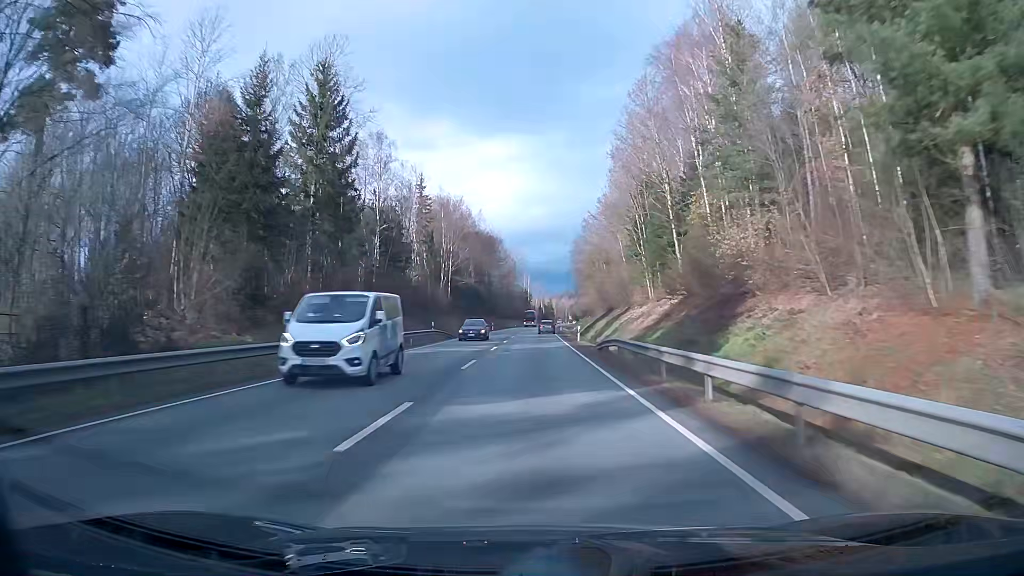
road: primary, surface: asphalt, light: Day
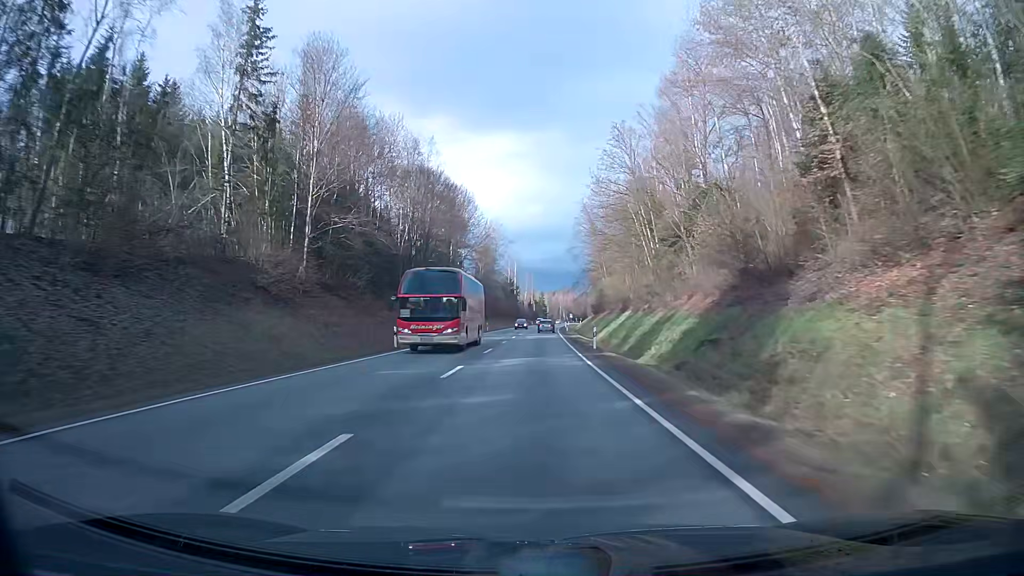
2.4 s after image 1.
(+0.4, +63.2) m; +1°
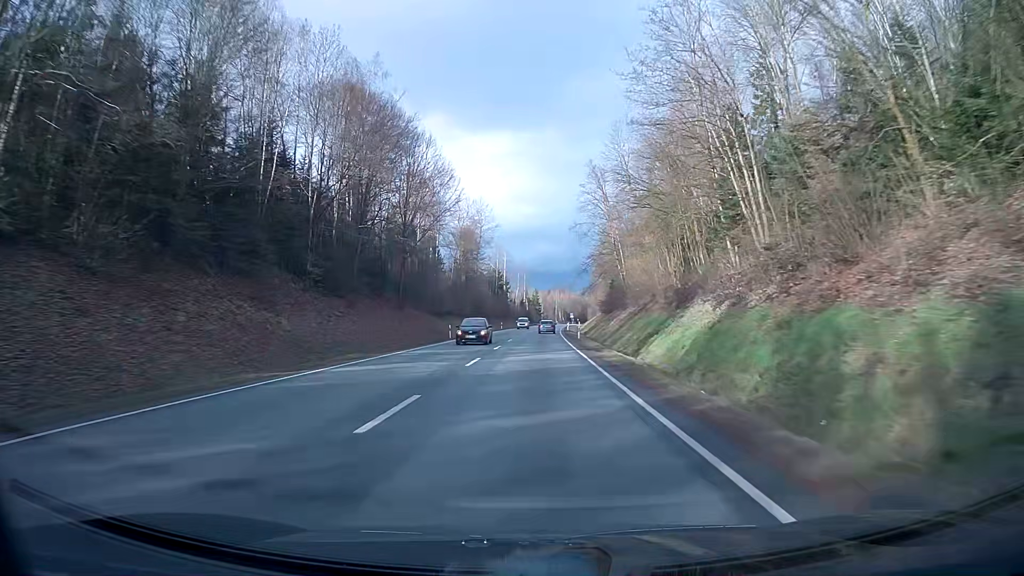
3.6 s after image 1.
(+0.2, +31.6) m; +1°
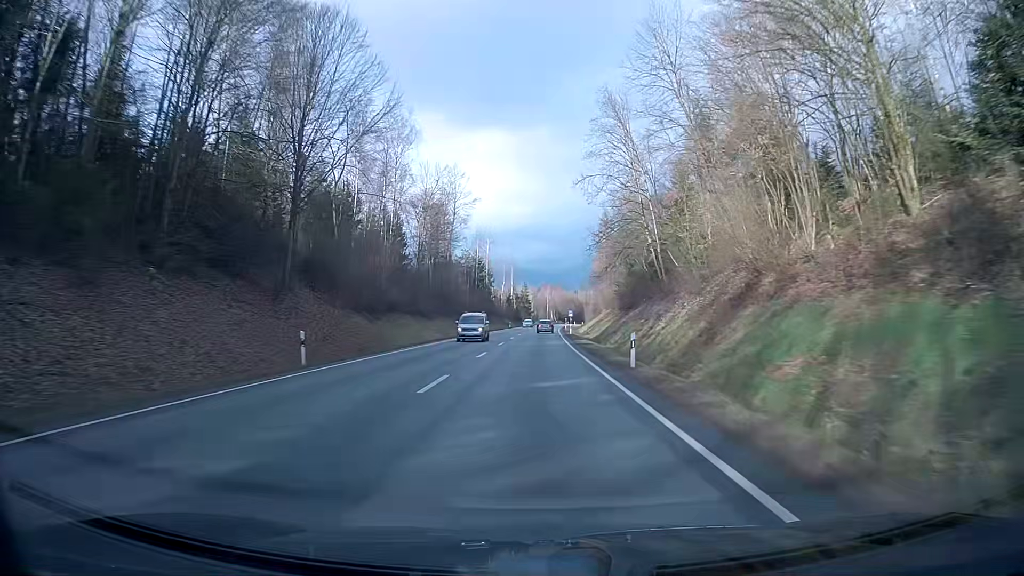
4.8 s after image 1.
(+0.3, +31.6) m; +1°
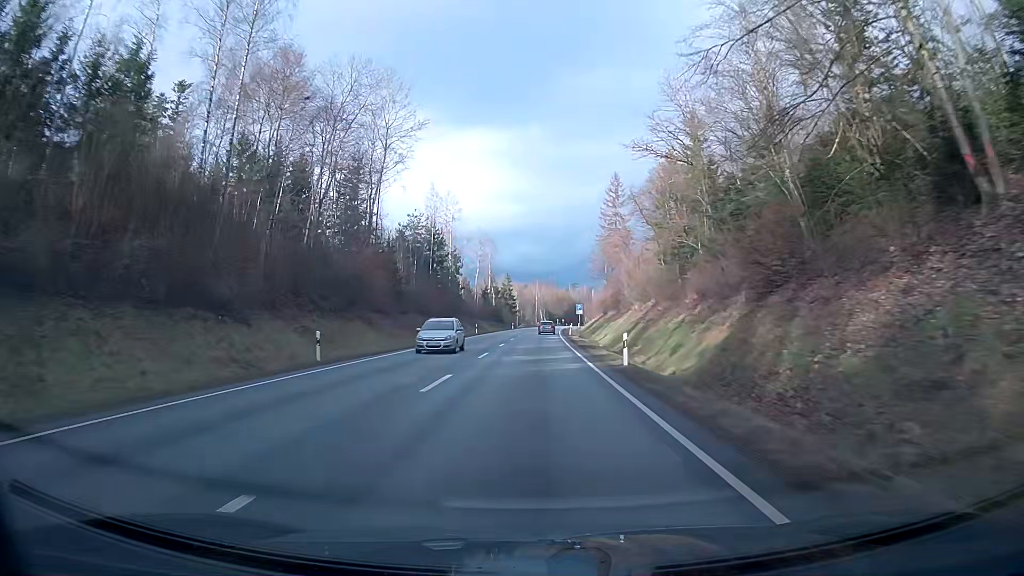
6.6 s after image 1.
(+0.3, +47.4) m; 0°
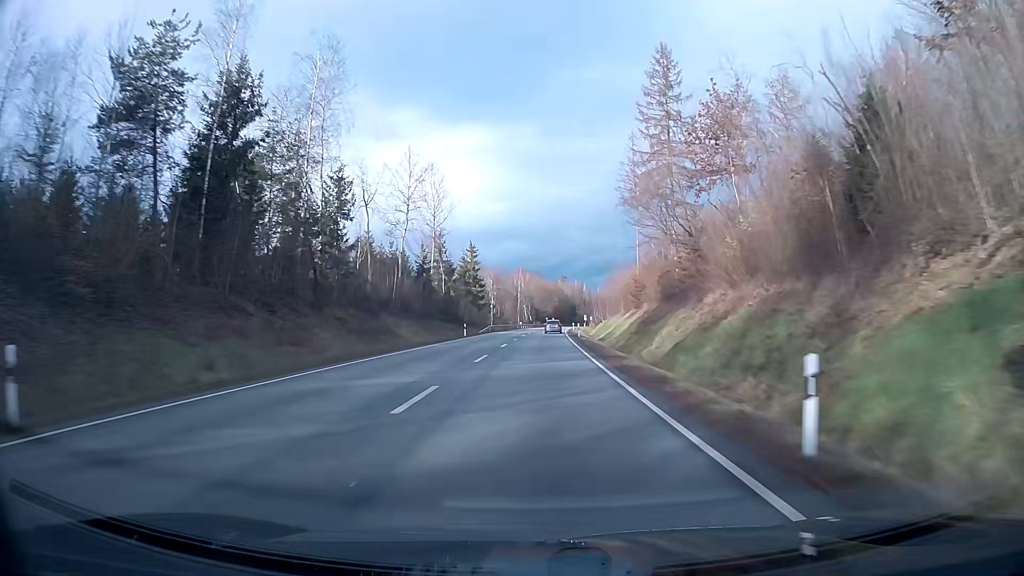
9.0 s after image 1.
(+1.1, +63.1) m; +2°
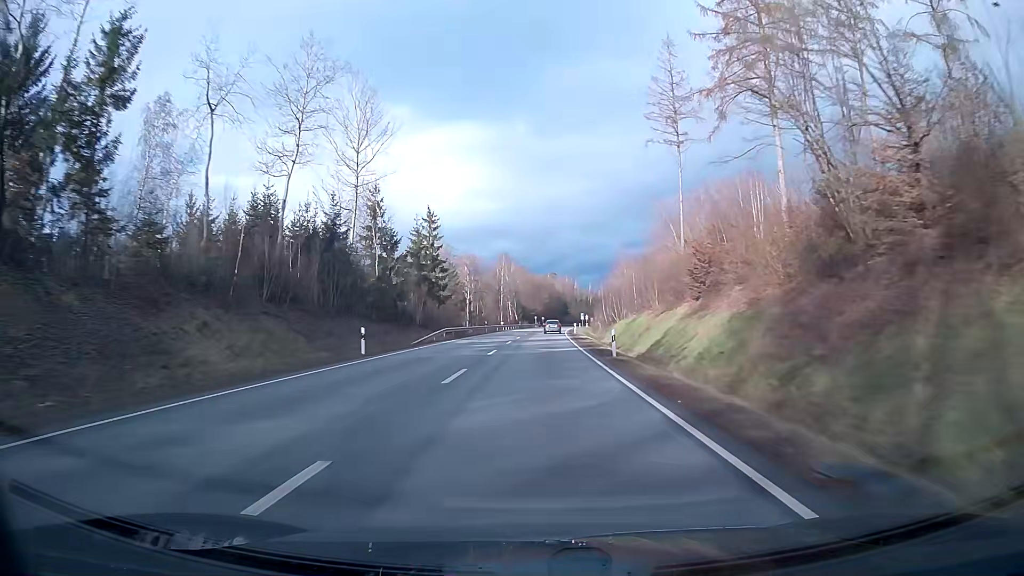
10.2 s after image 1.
(+0.3, +31.4) m; +1°
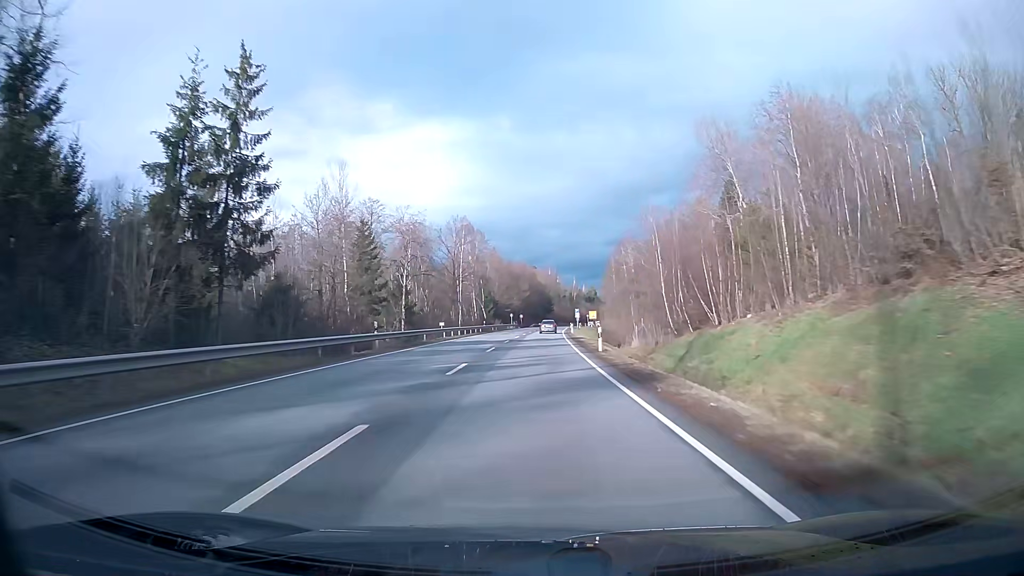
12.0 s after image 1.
(+0.7, +45.6) m; +2°
